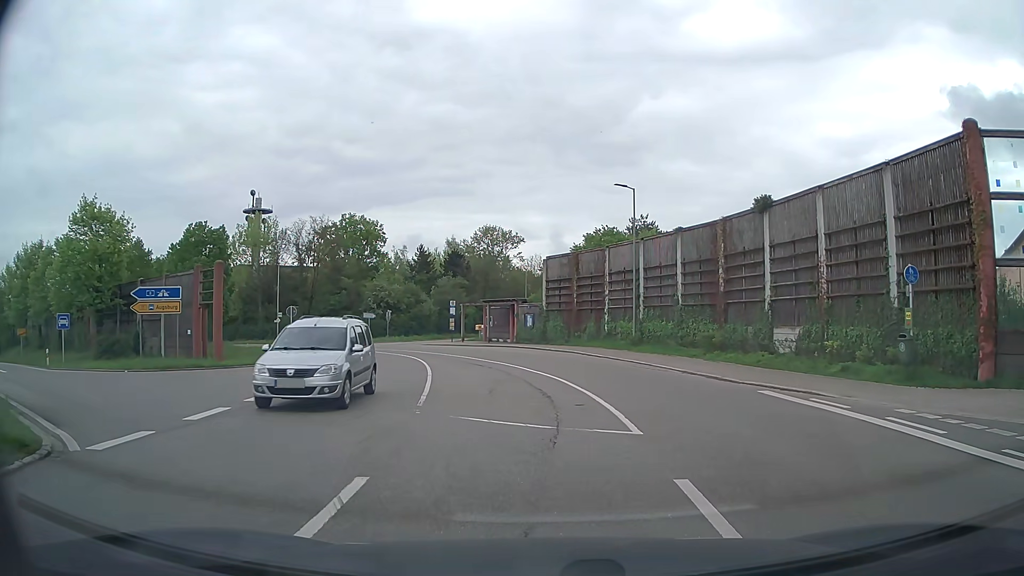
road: secondary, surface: asphalt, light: Day
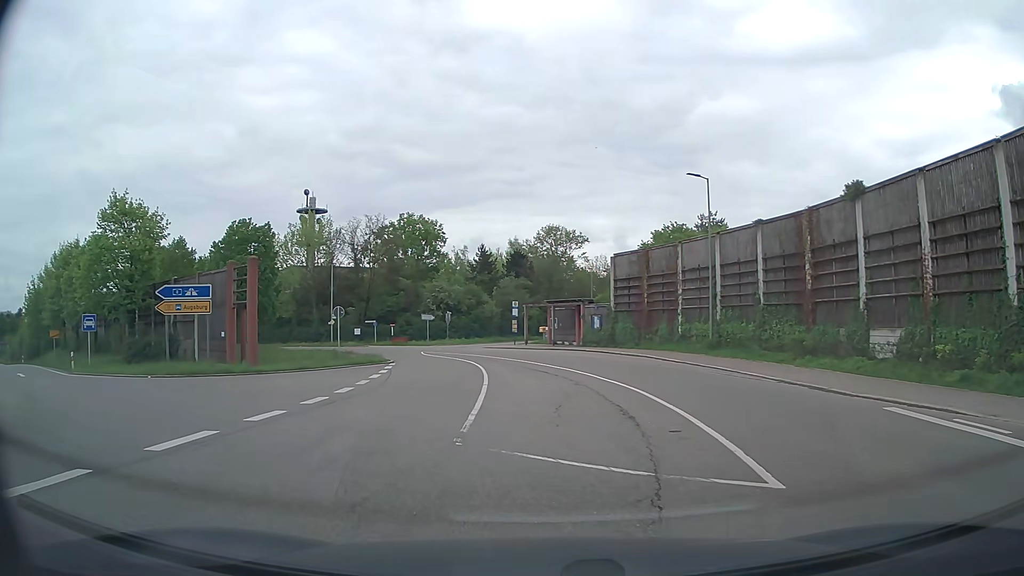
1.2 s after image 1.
(-0.1, +3.1) m; -6°
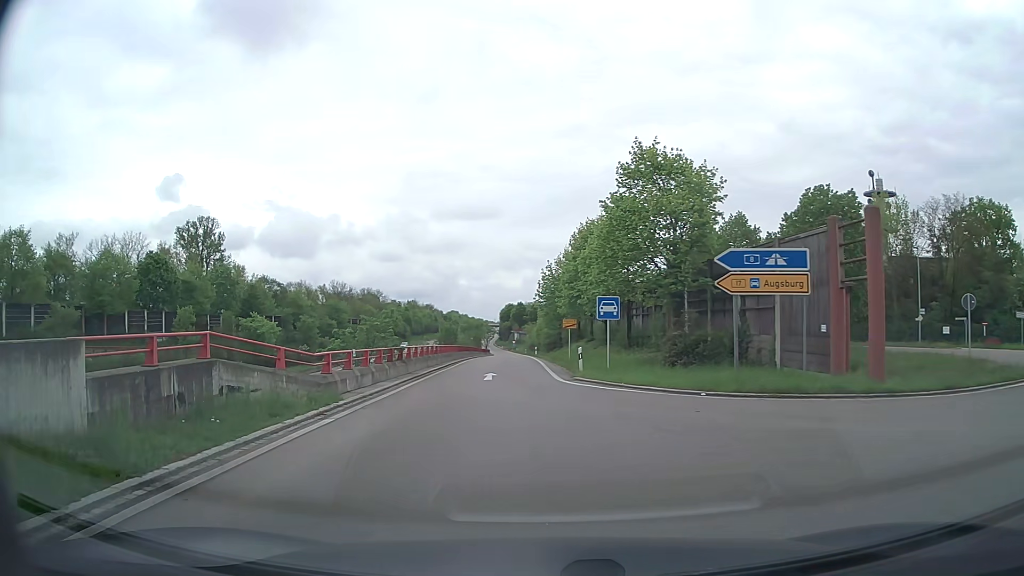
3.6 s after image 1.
(-5.0, +10.0) m; -48°
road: trunk_link
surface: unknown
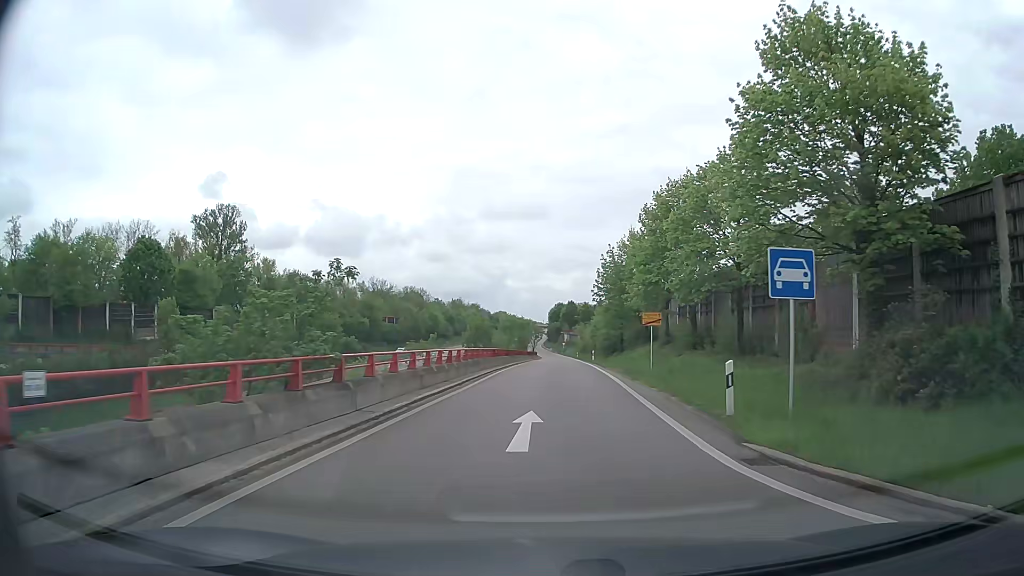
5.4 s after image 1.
(-0.8, +14.7) m; -4°
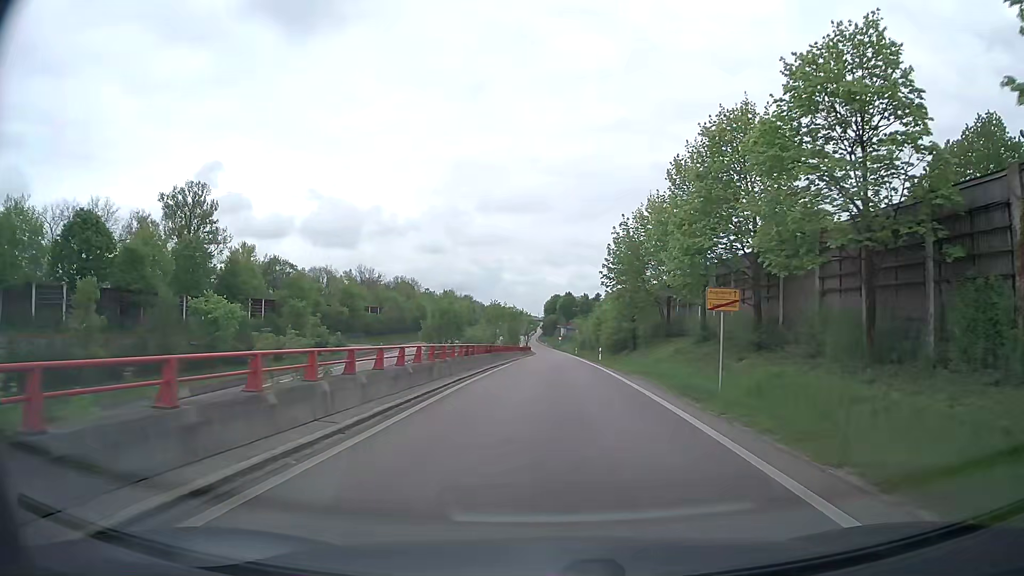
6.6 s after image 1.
(+0.1, +13.0) m; +1°
